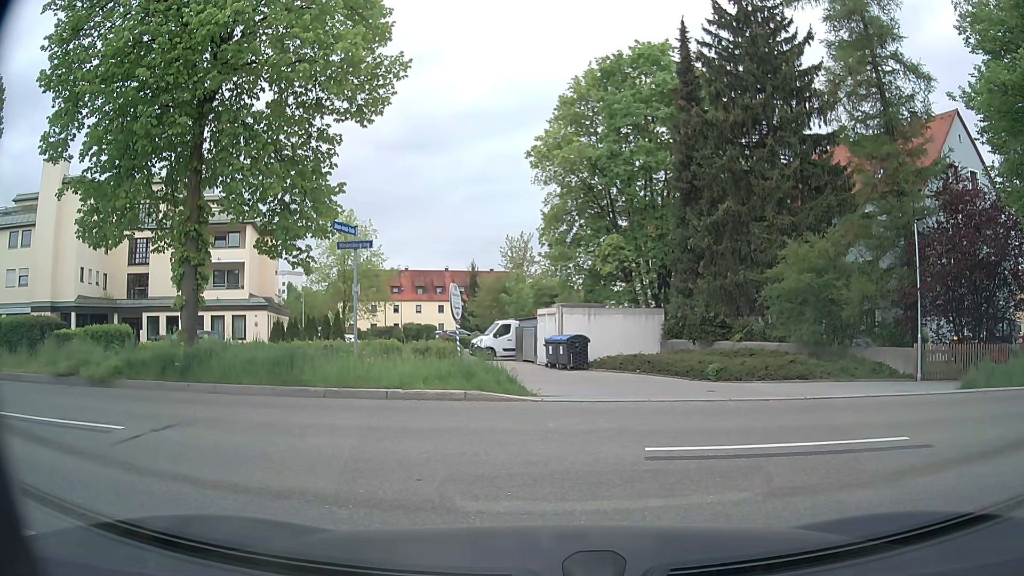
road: residential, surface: asphalt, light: Day
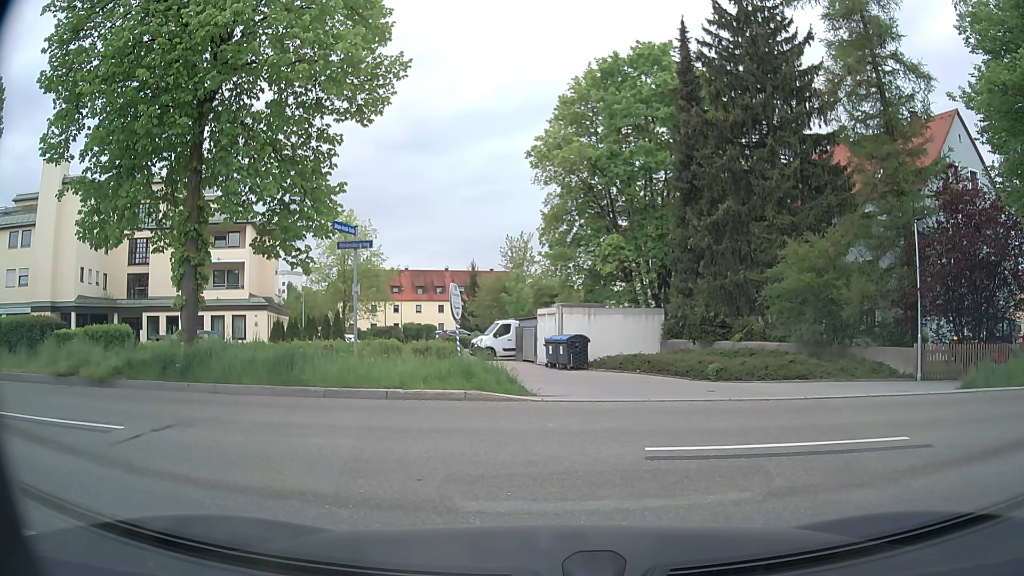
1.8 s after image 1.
(0.0, 0.0) m; 0°
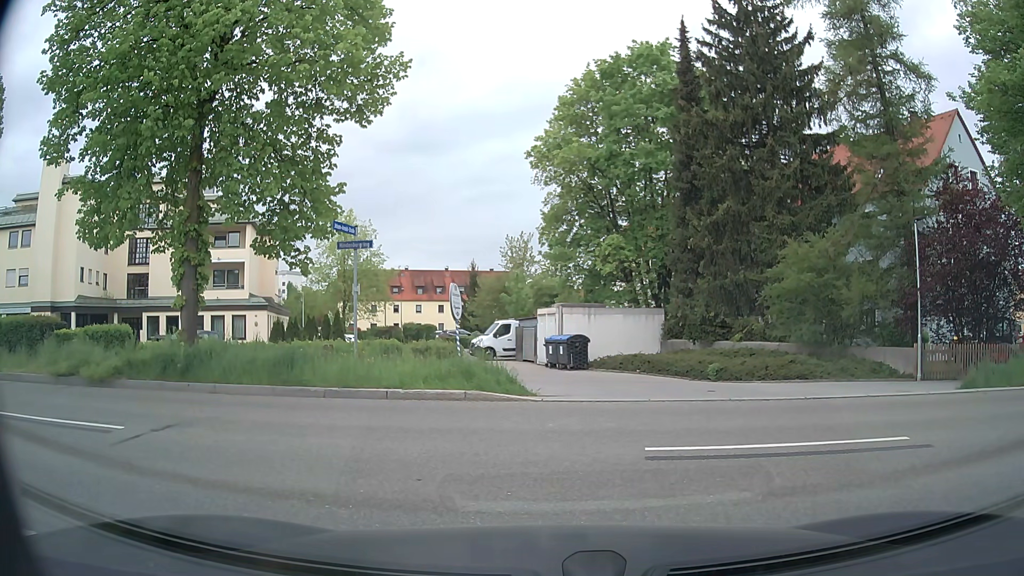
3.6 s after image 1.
(0.0, 0.0) m; 0°
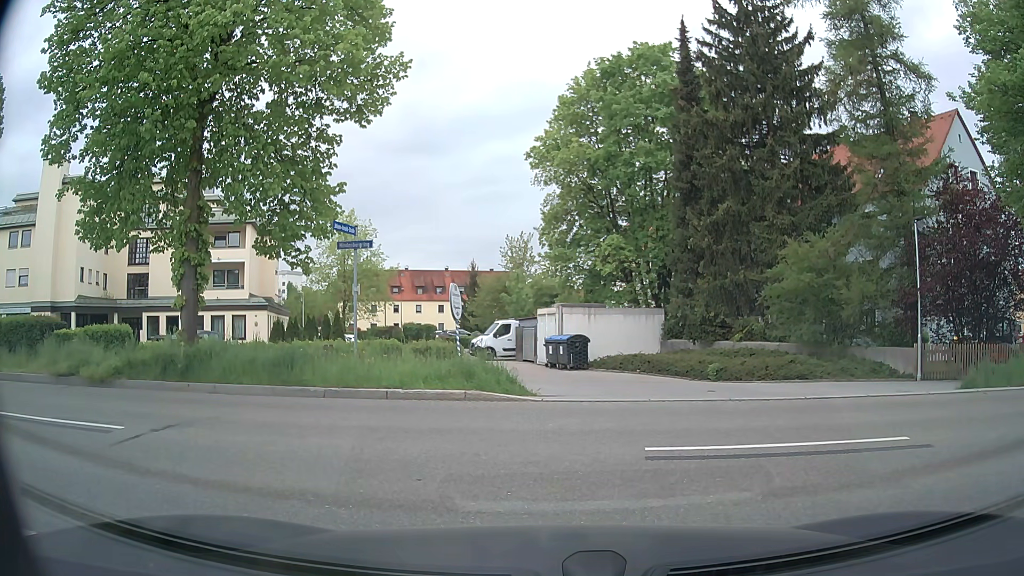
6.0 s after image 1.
(0.0, 0.0) m; 0°
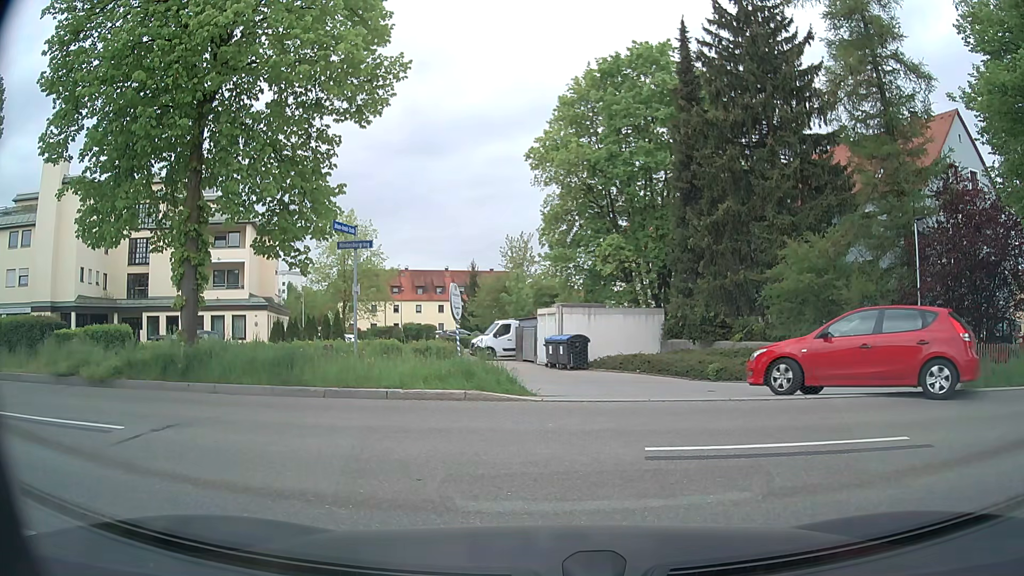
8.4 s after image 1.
(0.0, 0.0) m; 0°
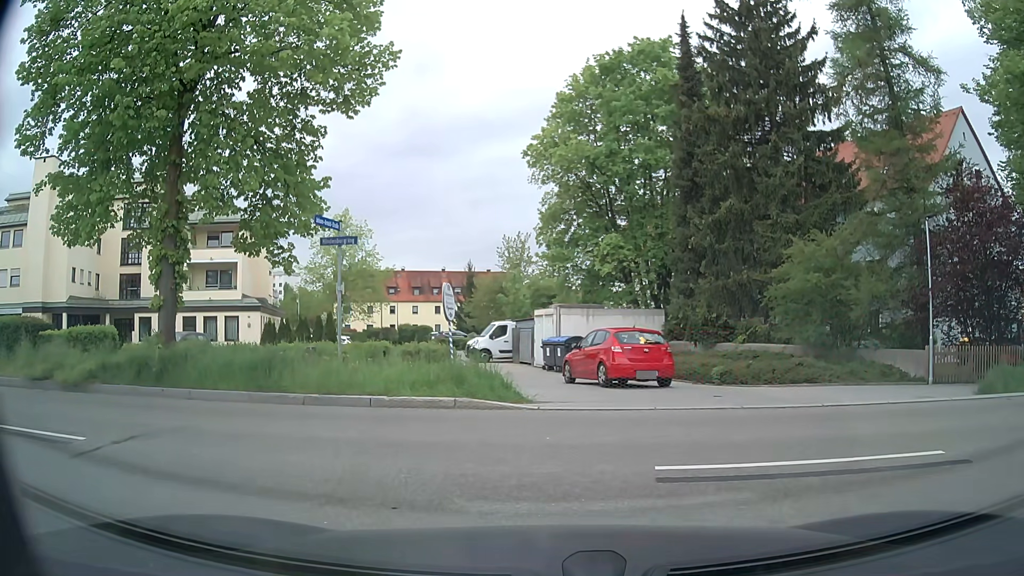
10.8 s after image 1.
(0.0, +0.8) m; 0°
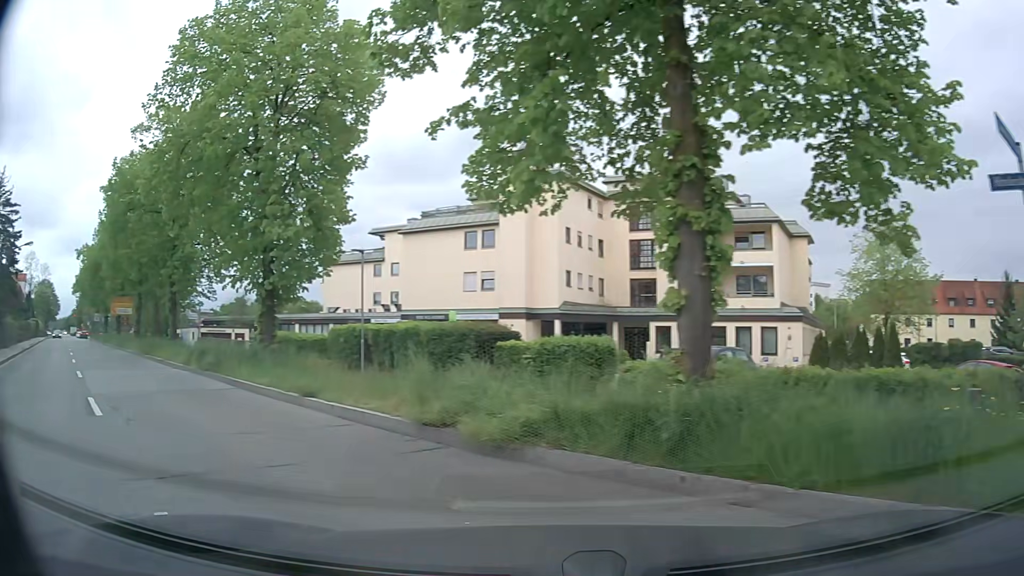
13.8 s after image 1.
(-2.1, +6.0) m; -46°
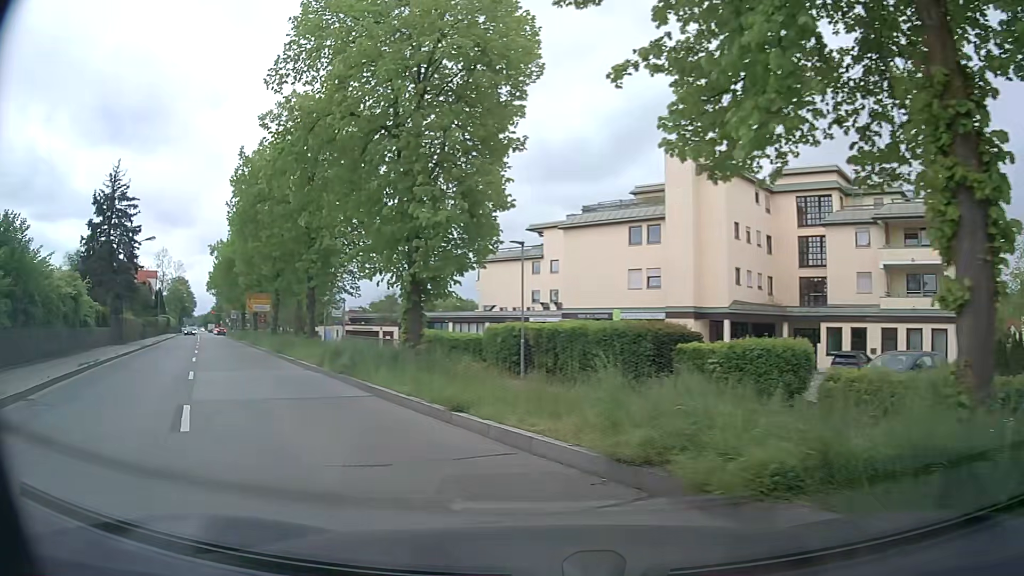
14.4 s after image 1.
(-0.3, +2.3) m; -13°
(-3, +10) (-7, +18) (-13, +27) (-18, +36) (-23, +44) (-28, +53) (-33, +61) (-38, +70) (-43, +79) (-47, +88) m
